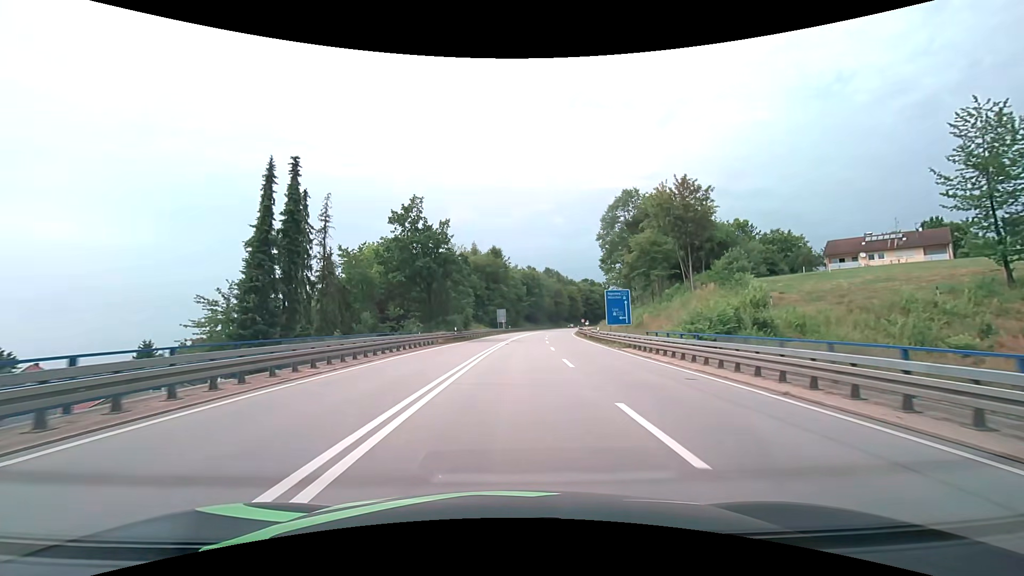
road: primary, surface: asphalt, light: Day
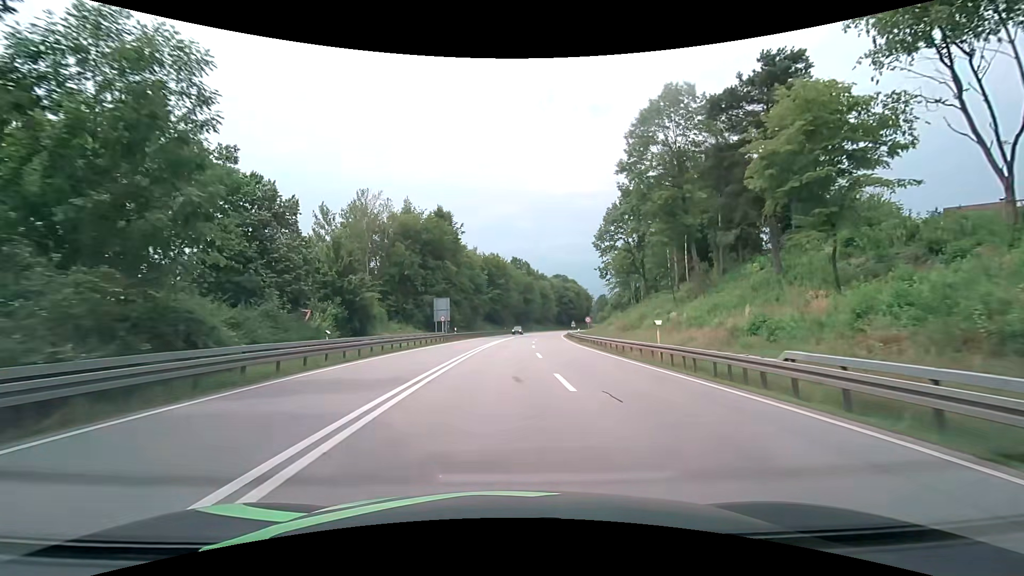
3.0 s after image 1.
(+1.7, +42.4) m; +4°
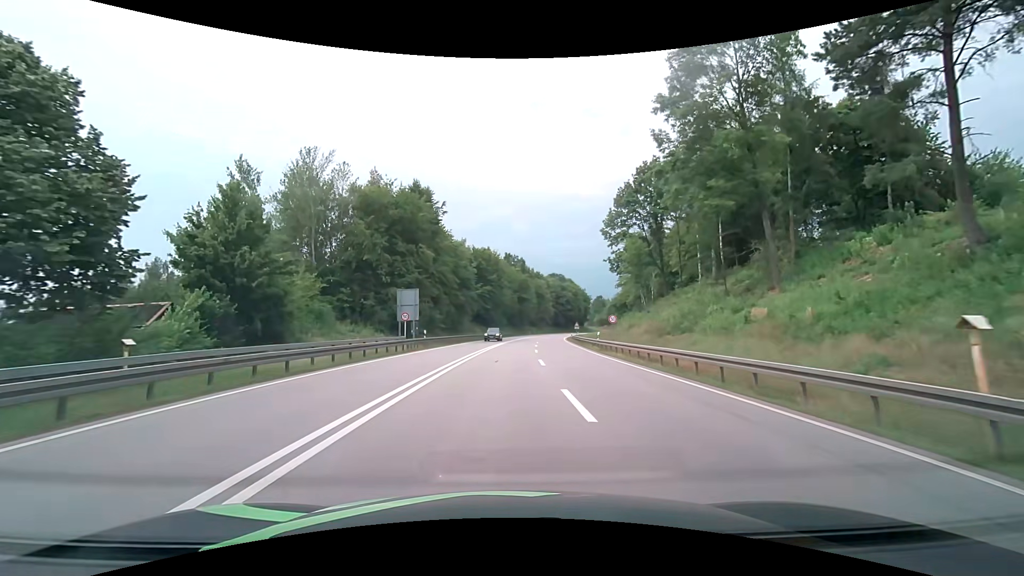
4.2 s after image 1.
(+0.2, +15.3) m; +1°
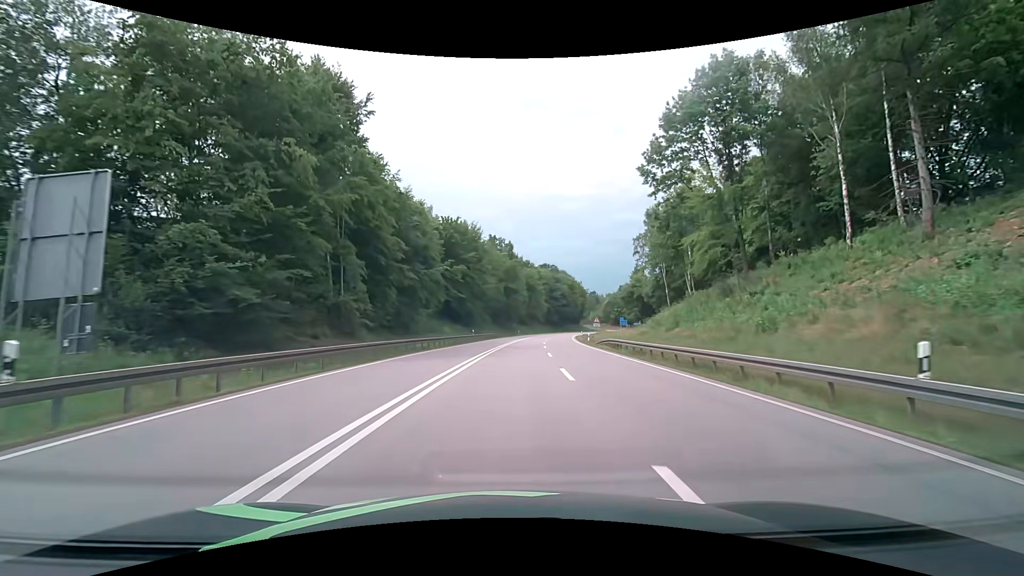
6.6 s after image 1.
(+0.4, +30.7) m; +2°
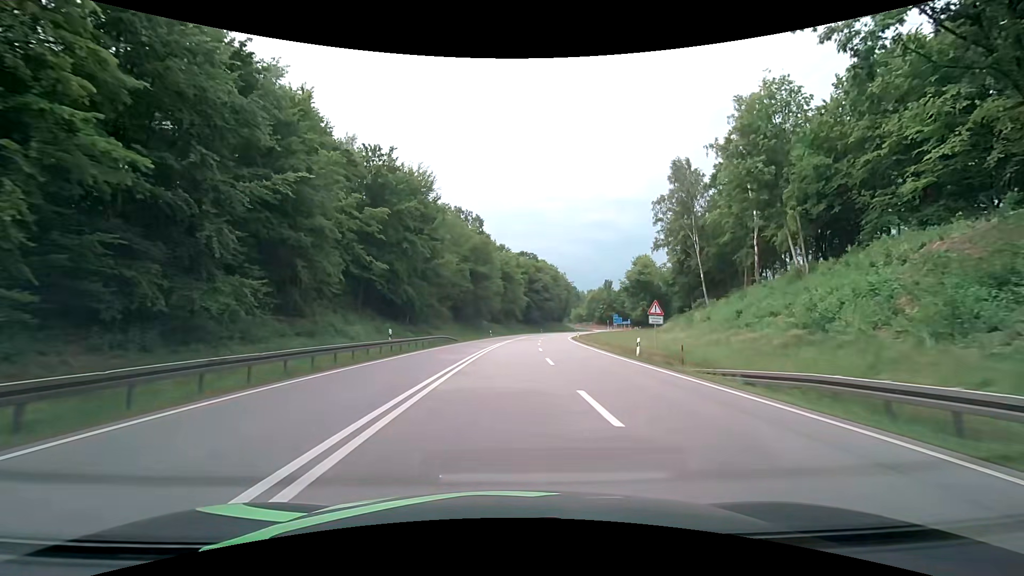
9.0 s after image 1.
(+0.7, +30.3) m; +3°
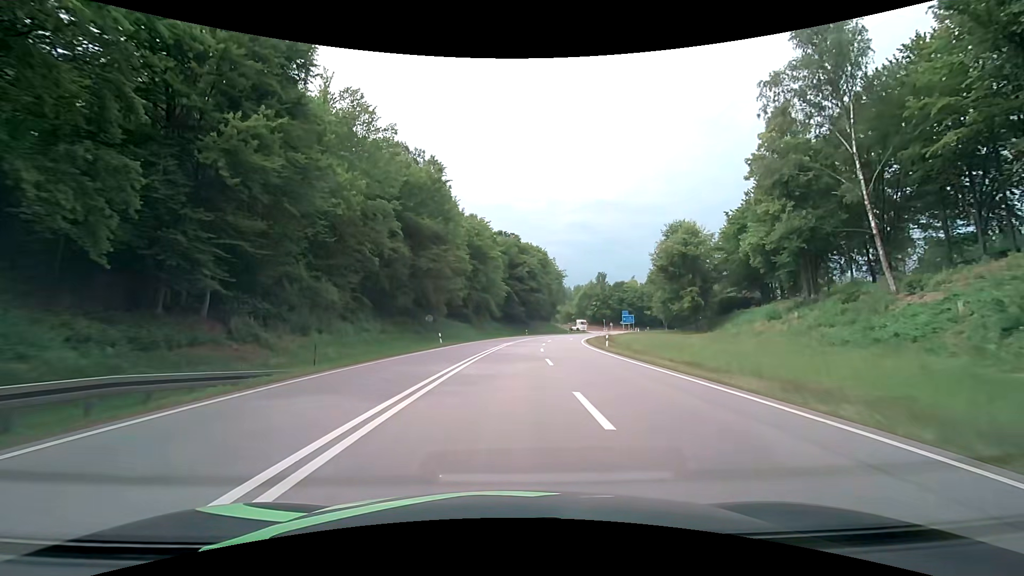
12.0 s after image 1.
(+1.0, +36.4) m; +3°
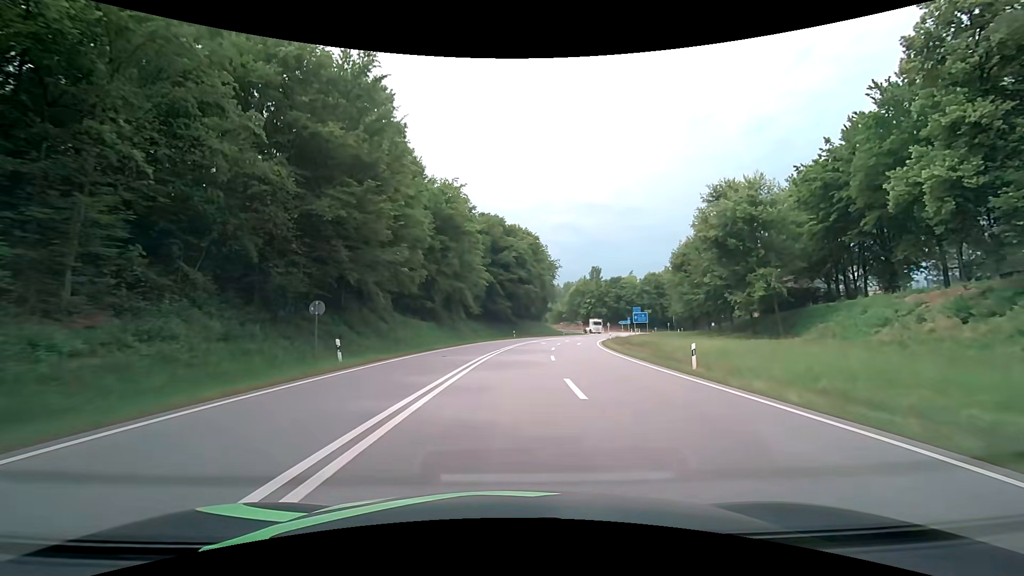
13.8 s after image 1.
(+0.3, +21.2) m; +2°
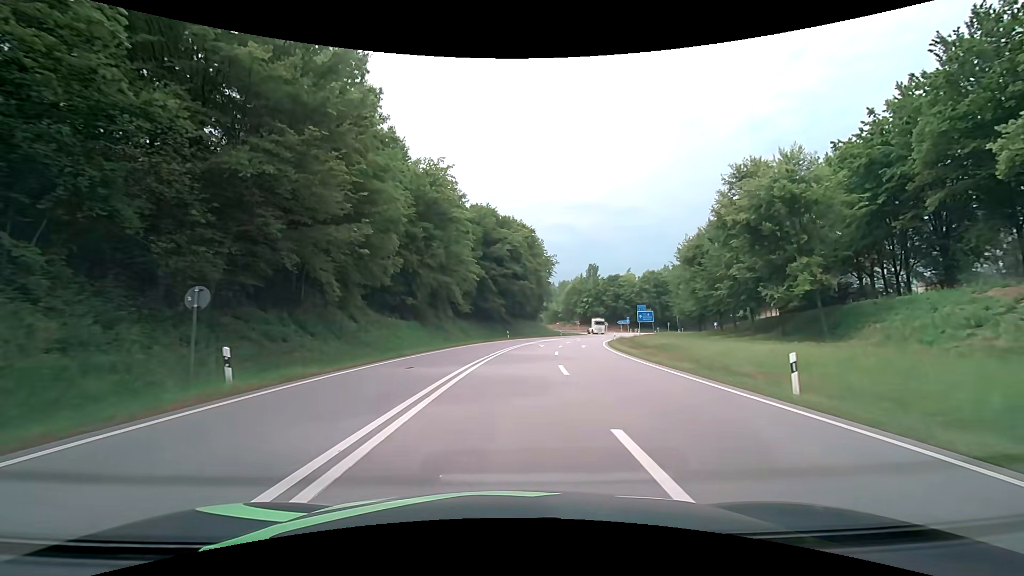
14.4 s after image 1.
(+0.1, +7.0) m; +1°
(0, +10) (+1, +20) (+1, +30) (+2, +40) (+4, +50) (+6, +60) (+8, +69) (+11, +79) (+15, +88) (+18, +98) m
